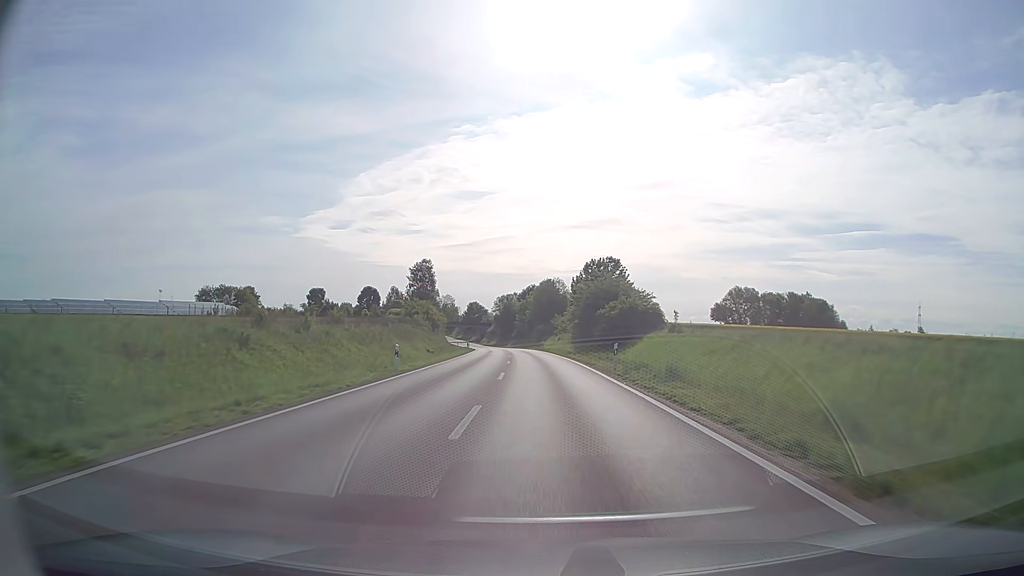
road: secondary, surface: asphalt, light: Day
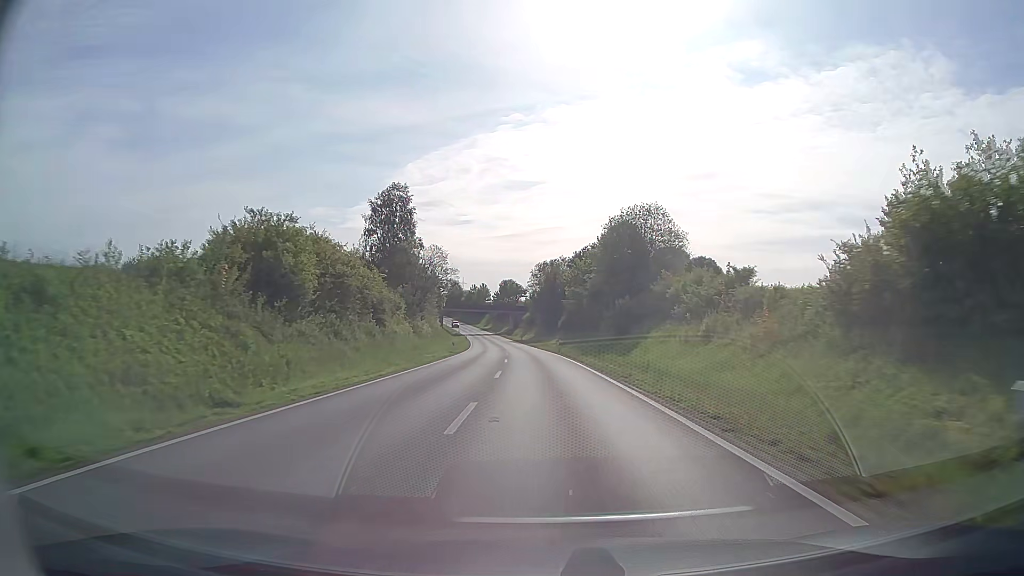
(-2.7, +72.5) m; -4°
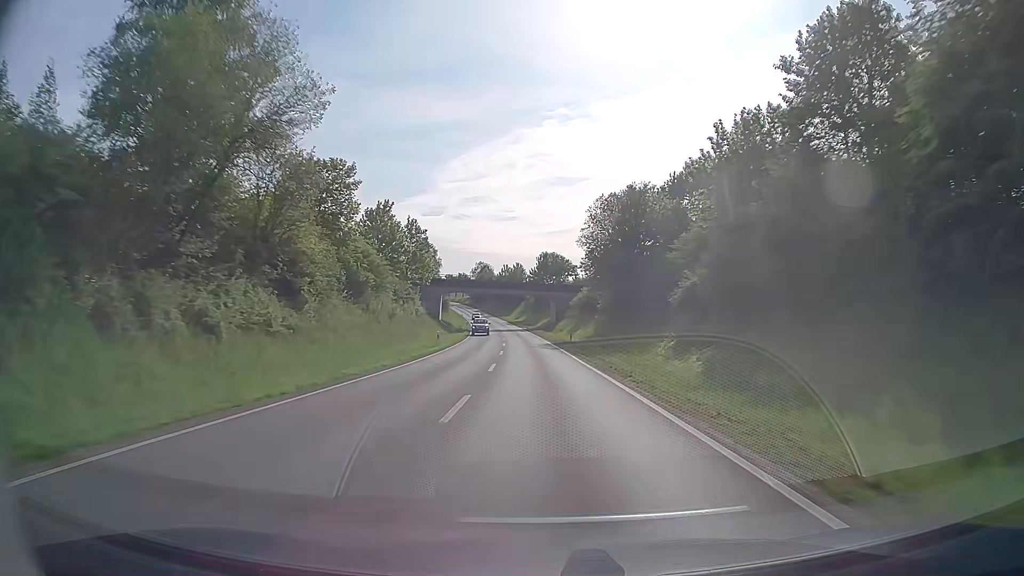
(-1.9, +59.7) m; -4°
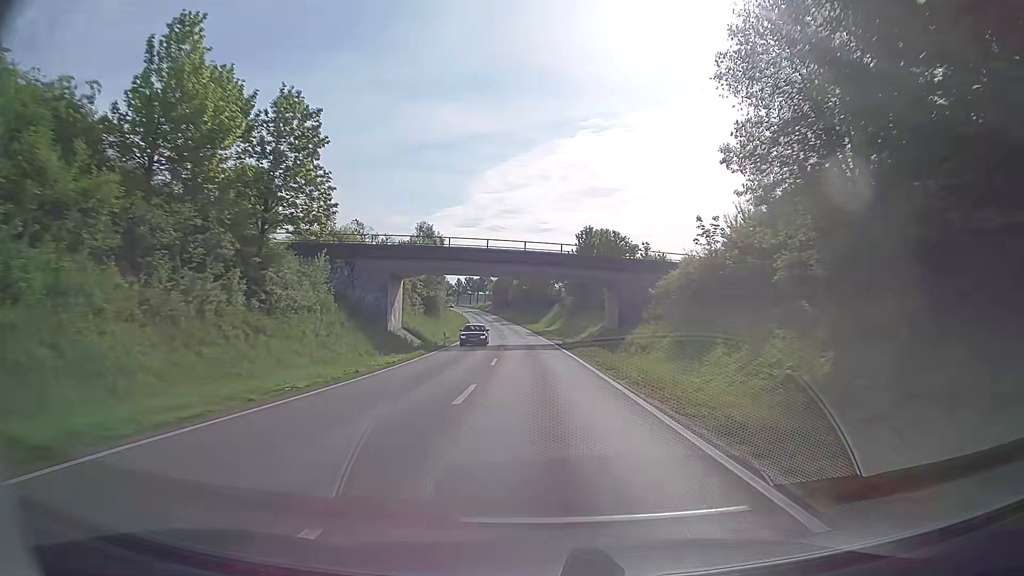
(-1.2, +46.0) m; -3°
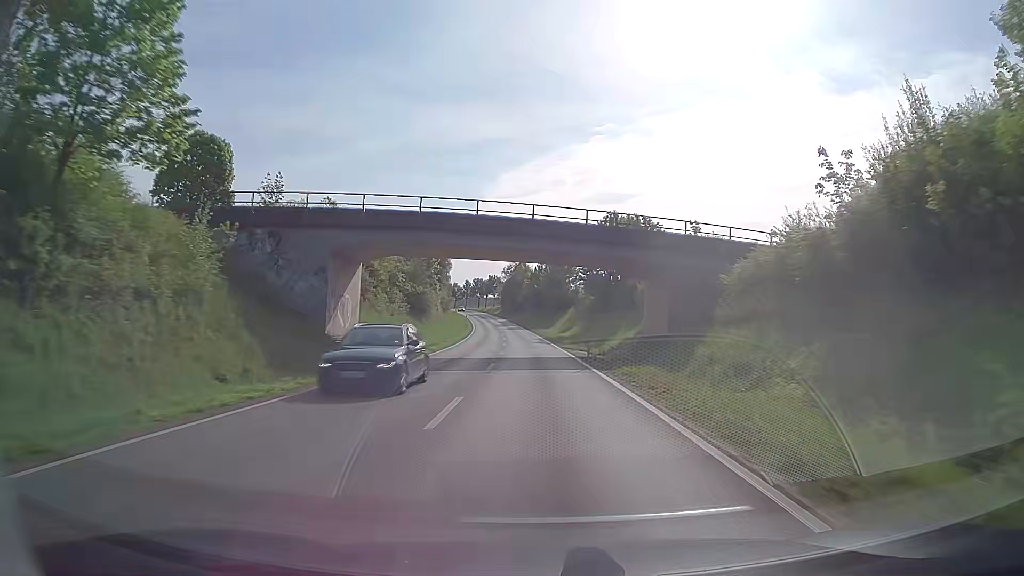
(-0.2, +15.5) m; -1°
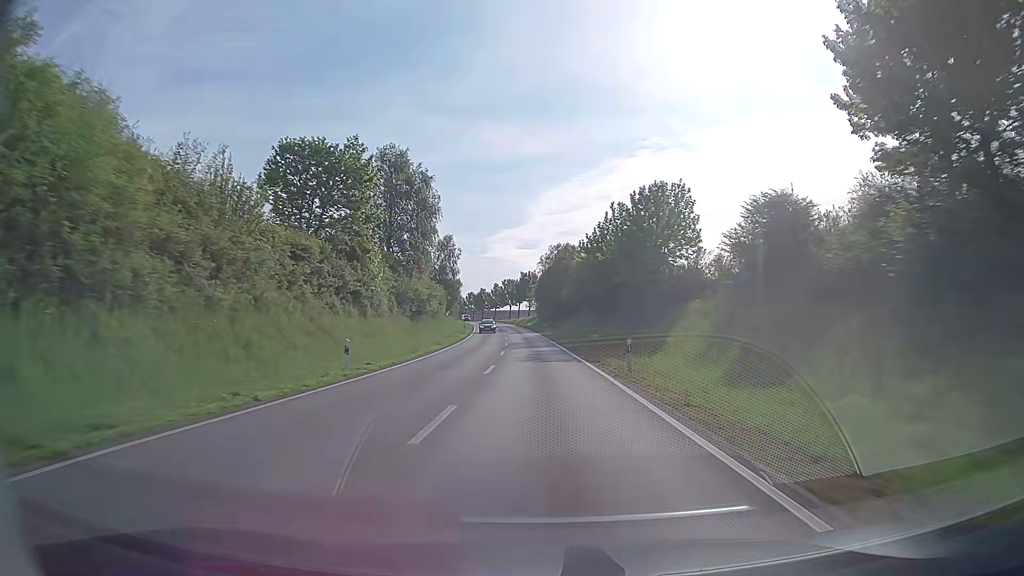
(-1.6, +61.8) m; -4°
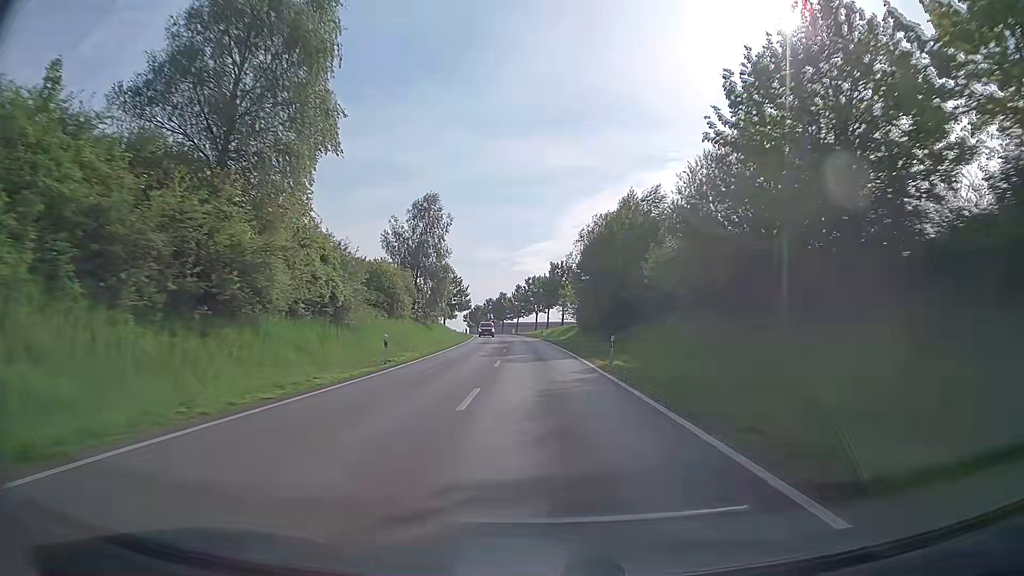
(-1.3, +45.0) m; -3°
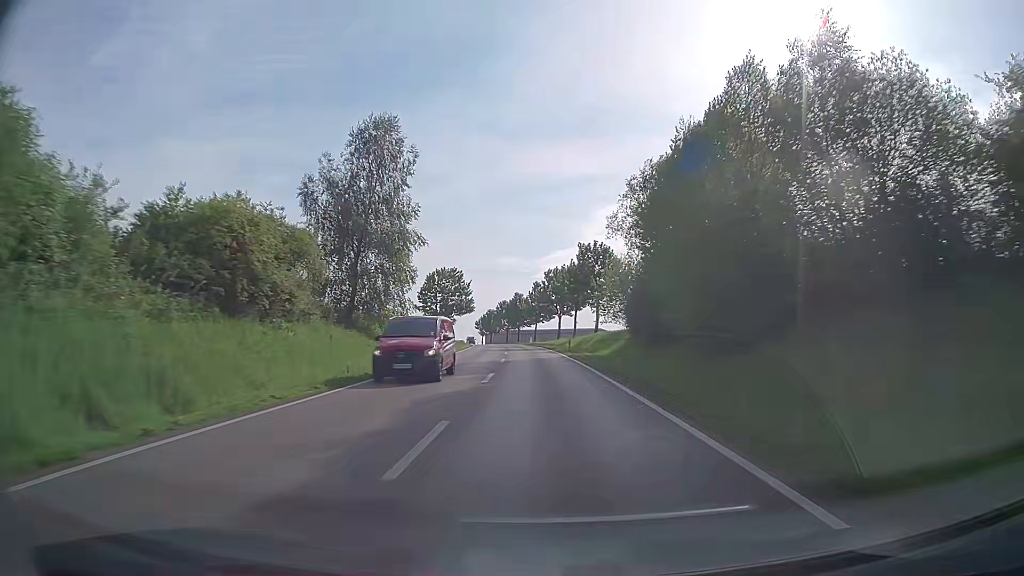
(-0.4, +29.4) m; -2°
(0, +10) (0, +20) (-1, +30) (-1, +40) (-1, +50) (-2, +60) (-3, +70) (-4, +80) (-5, +90) (-5, +100) m
